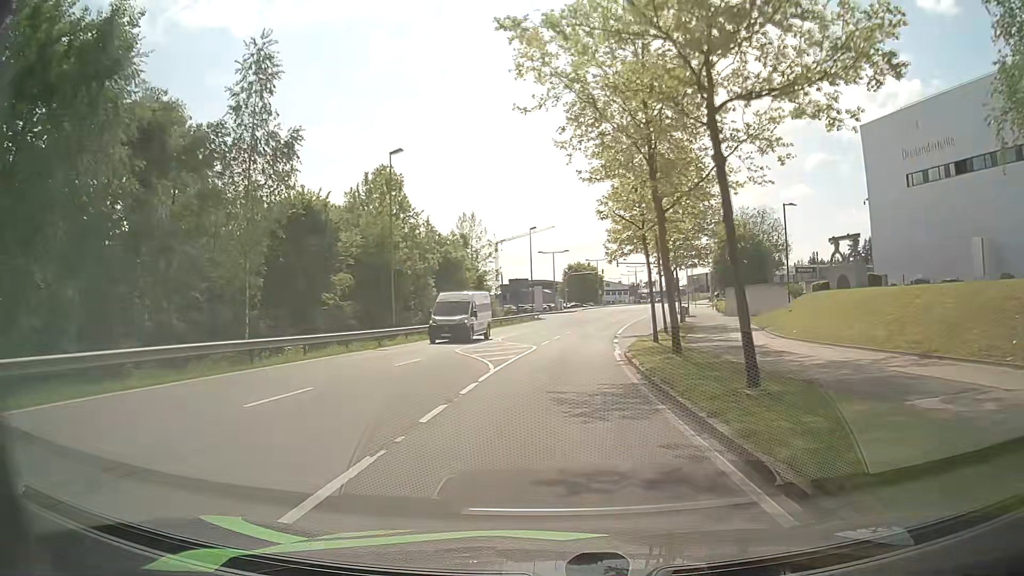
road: secondary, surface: asphalt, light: Day
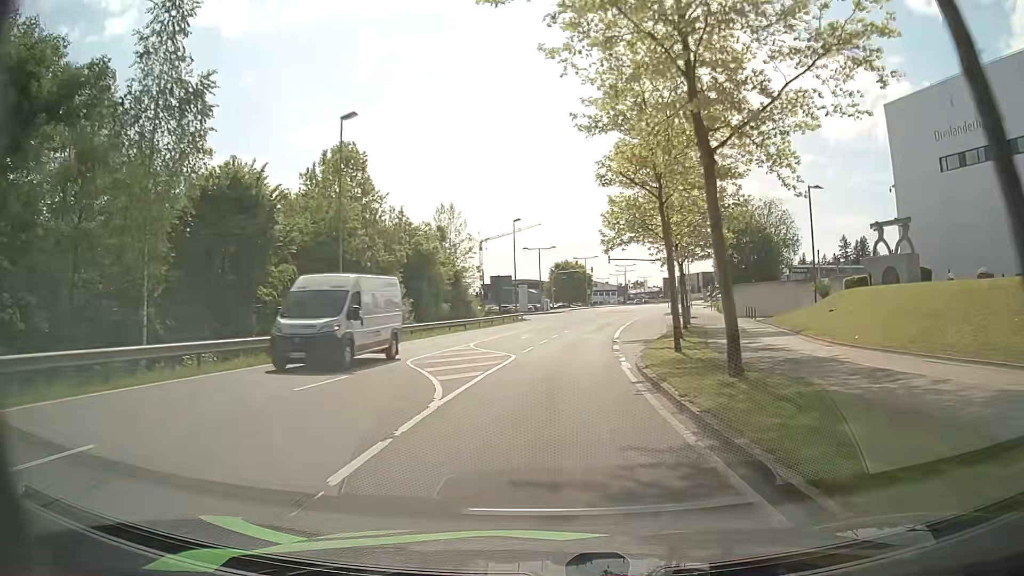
(+0.1, +6.8) m; 0°
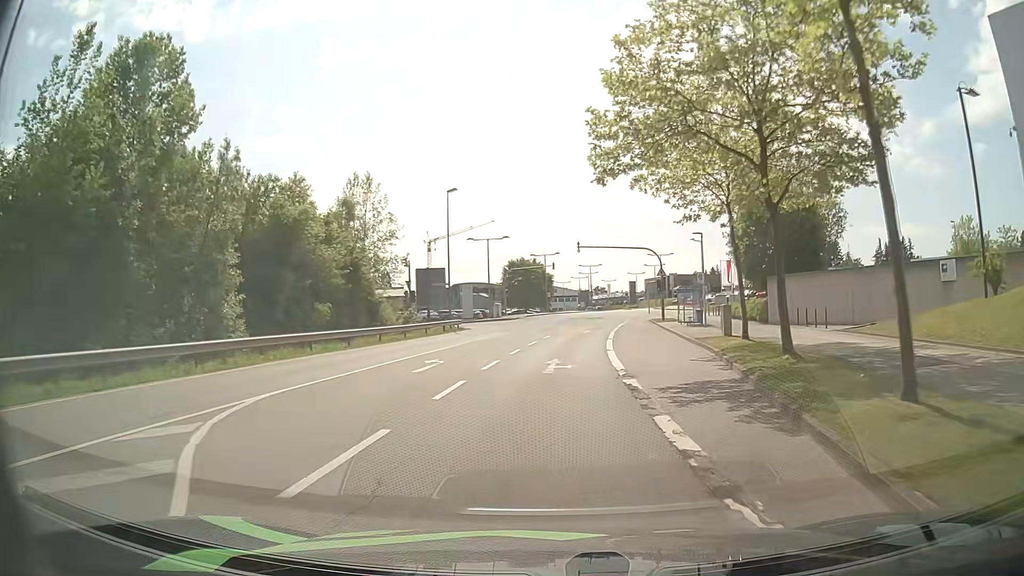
(+0.9, +19.2) m; +5°
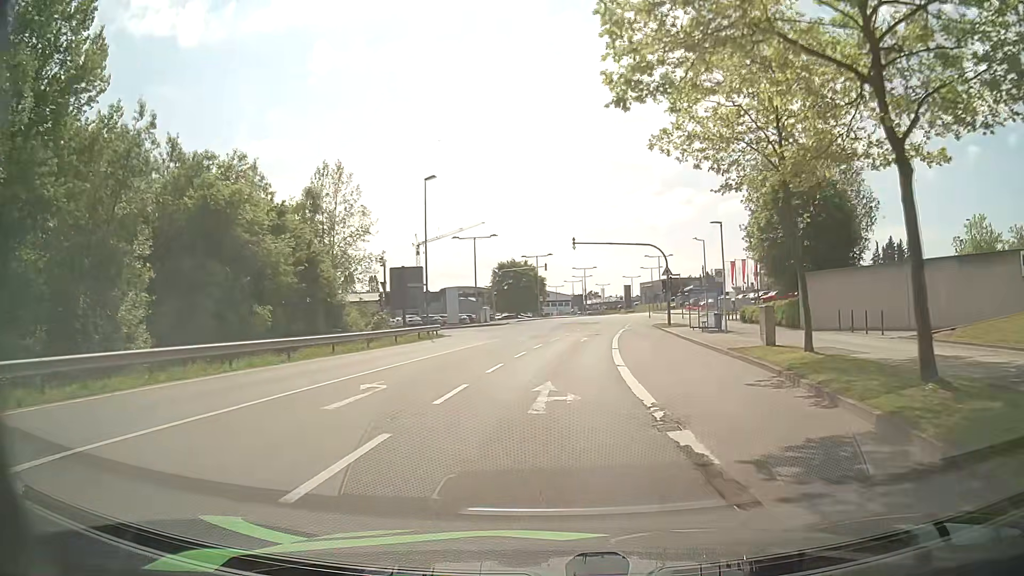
(0.0, +6.1) m; 0°
